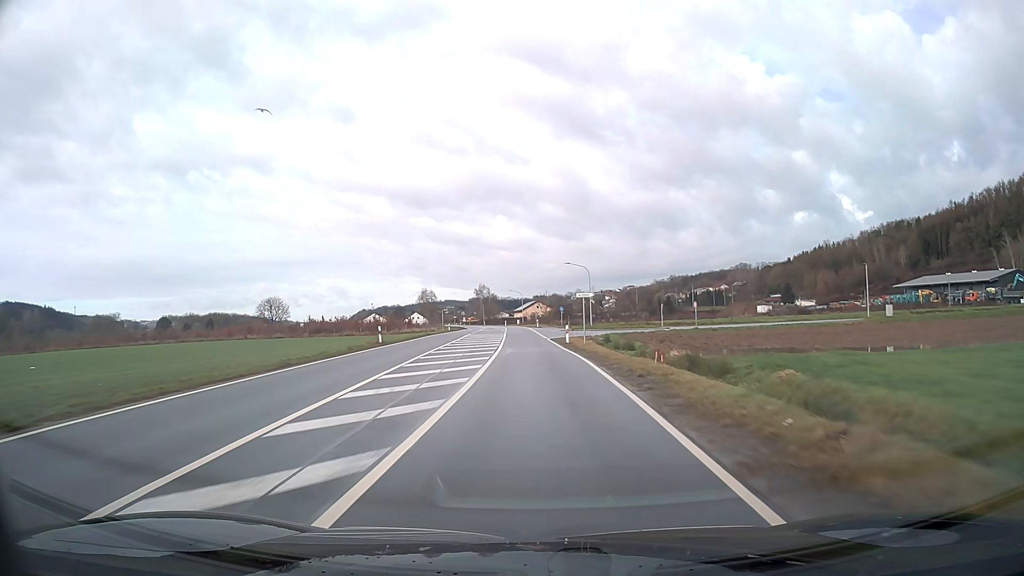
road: secondary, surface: asphalt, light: Day
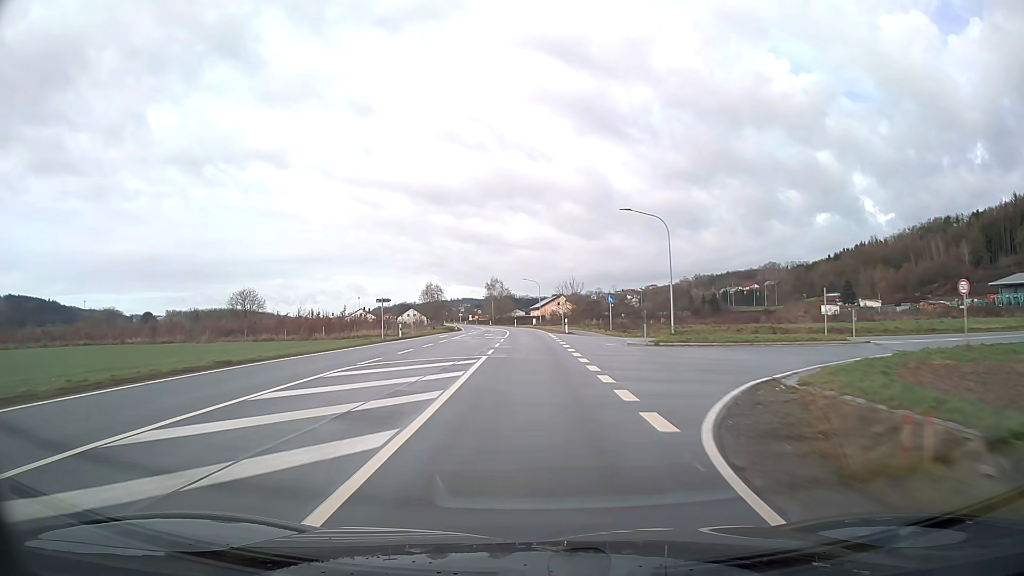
(-0.6, +42.0) m; -1°
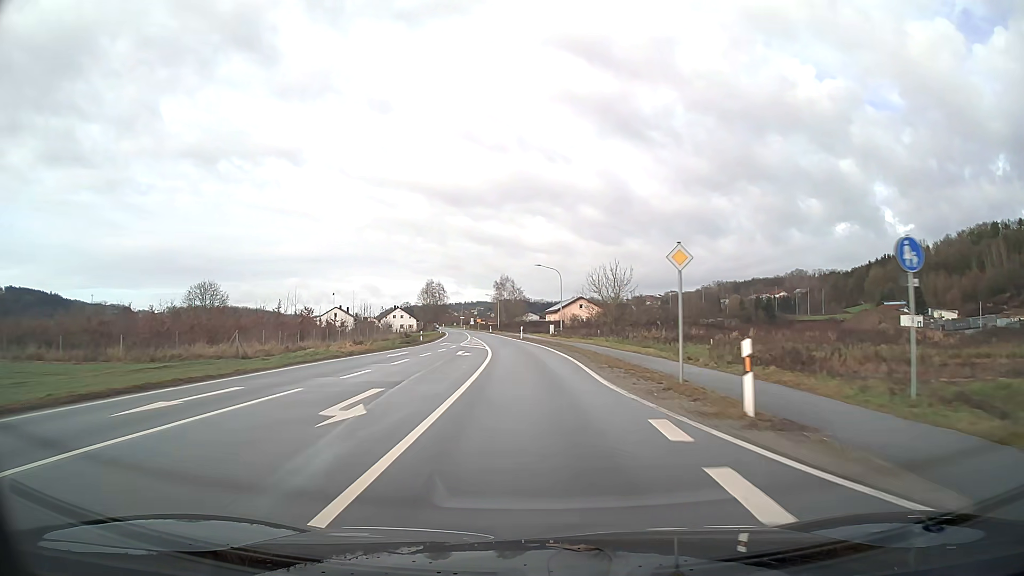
(-0.5, +39.7) m; -2°
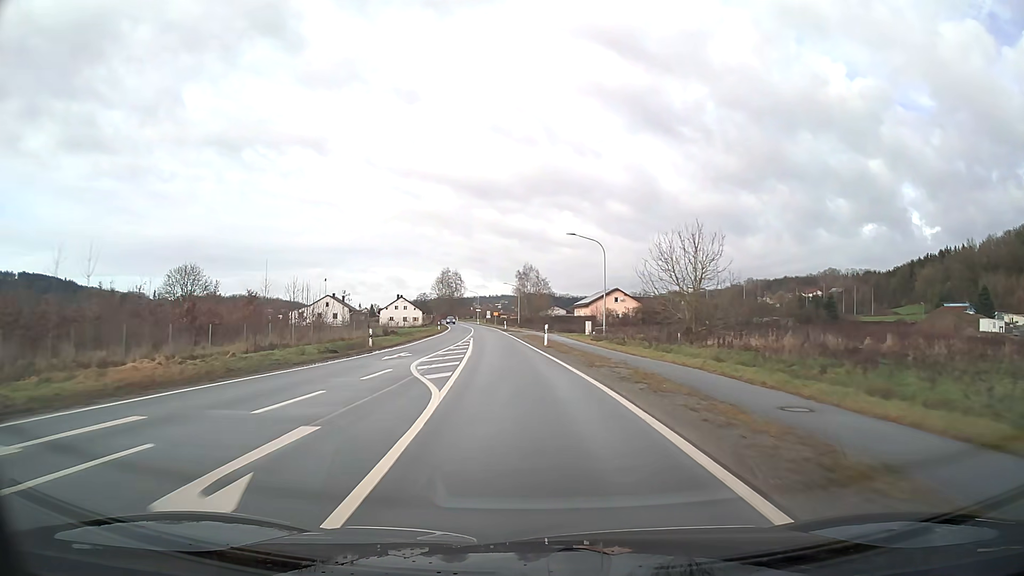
(-0.5, +25.1) m; -3°
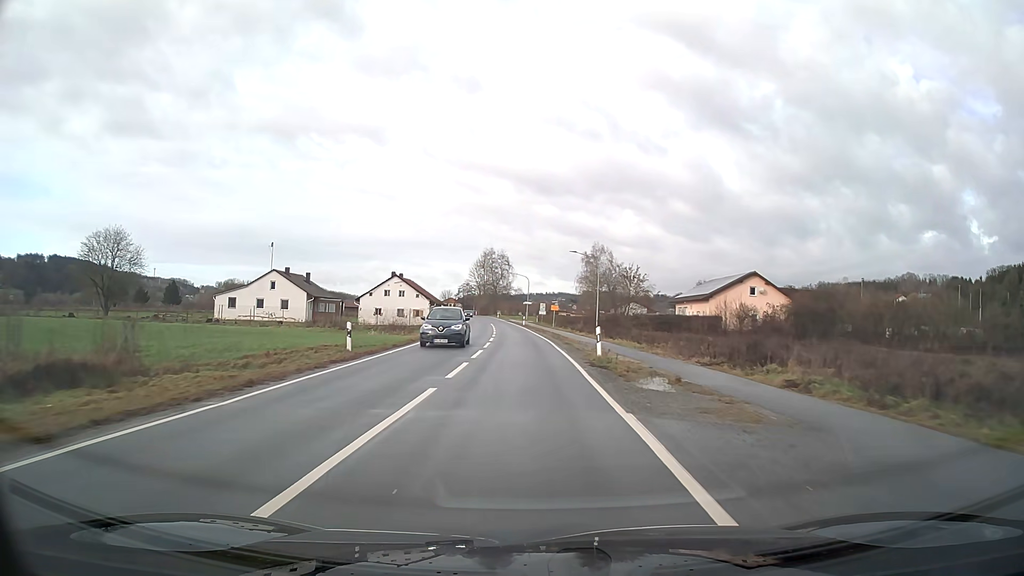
(-2.7, +56.9) m; -4°
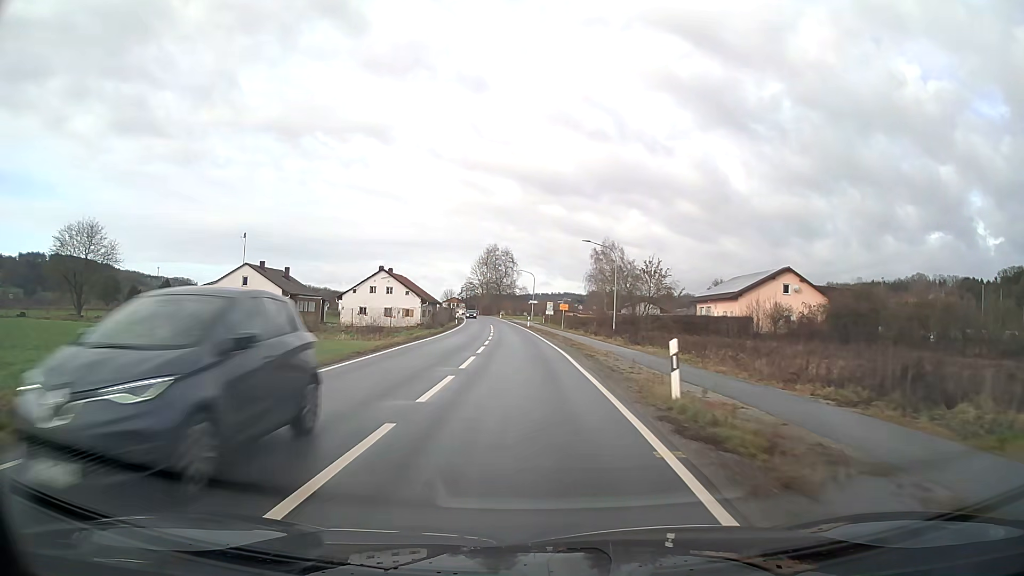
(0.0, +10.1) m; 0°
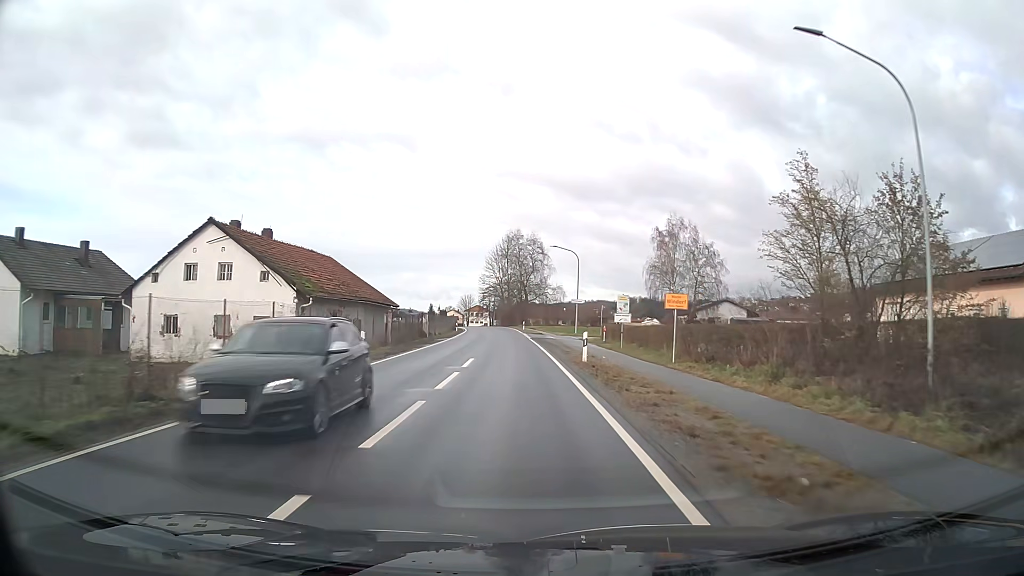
(-0.9, +45.3) m; -3°
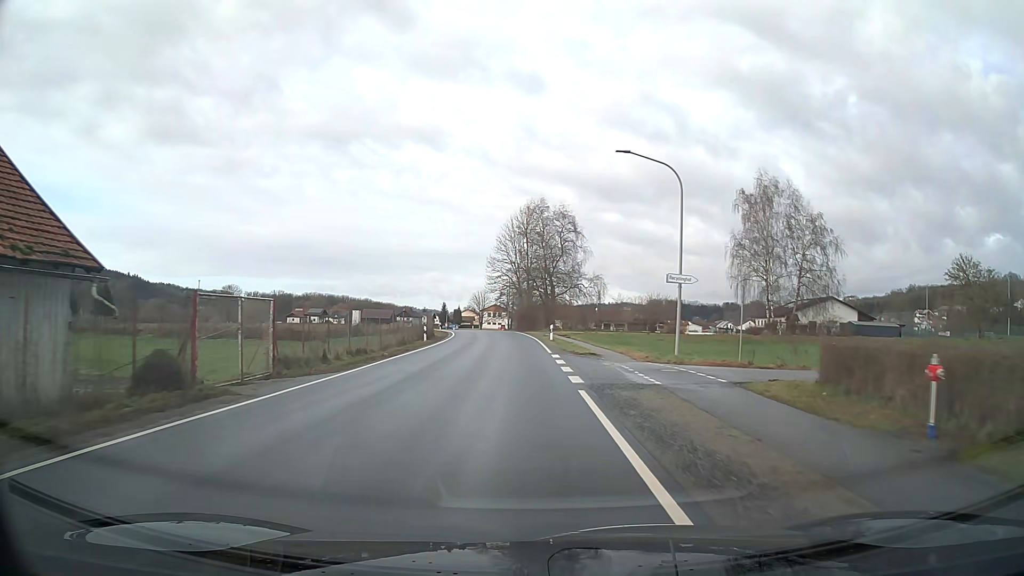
(-0.7, +34.9) m; -2°
